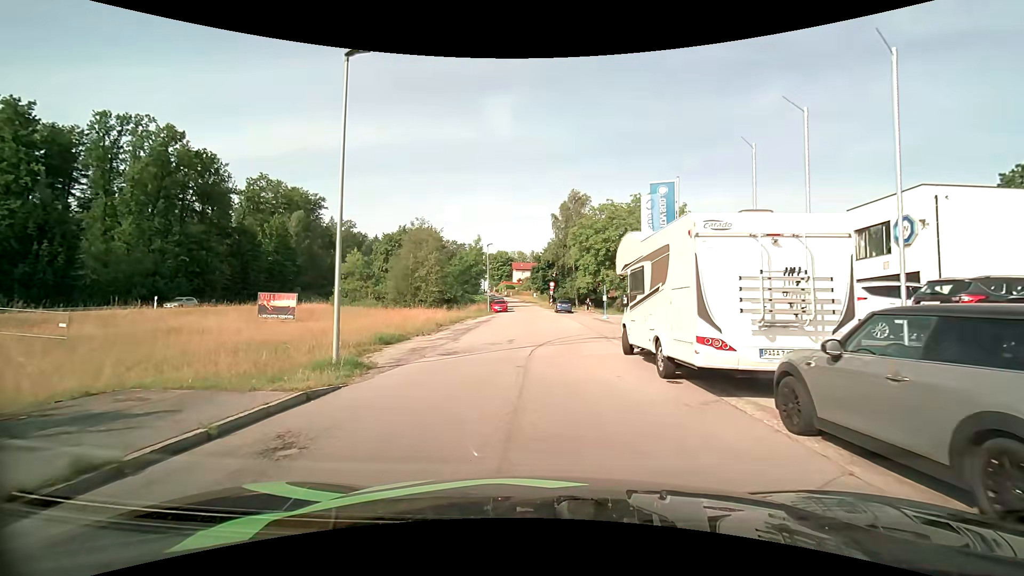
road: residential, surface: asphalt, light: Day
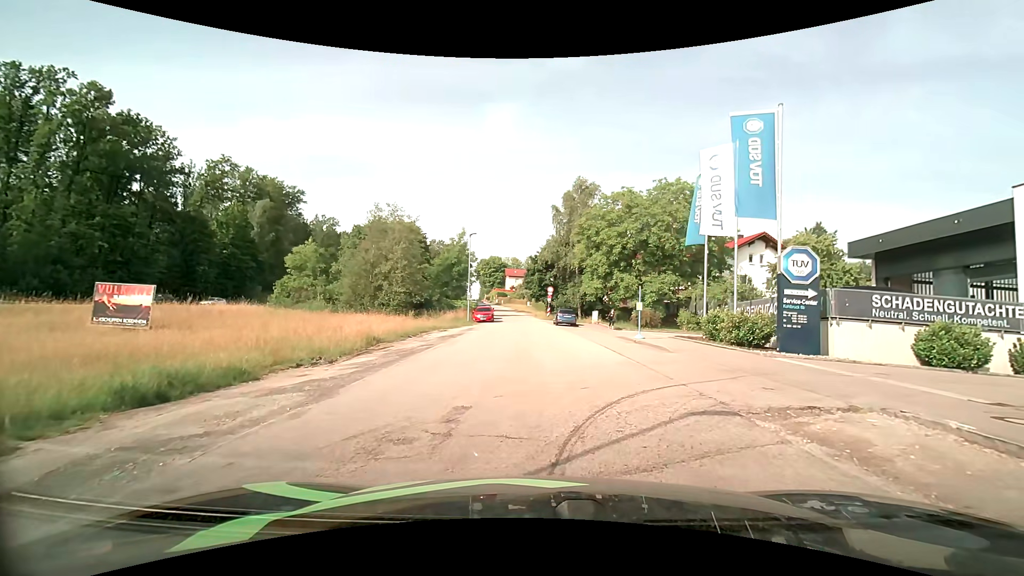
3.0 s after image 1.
(-0.3, +12.8) m; -1°
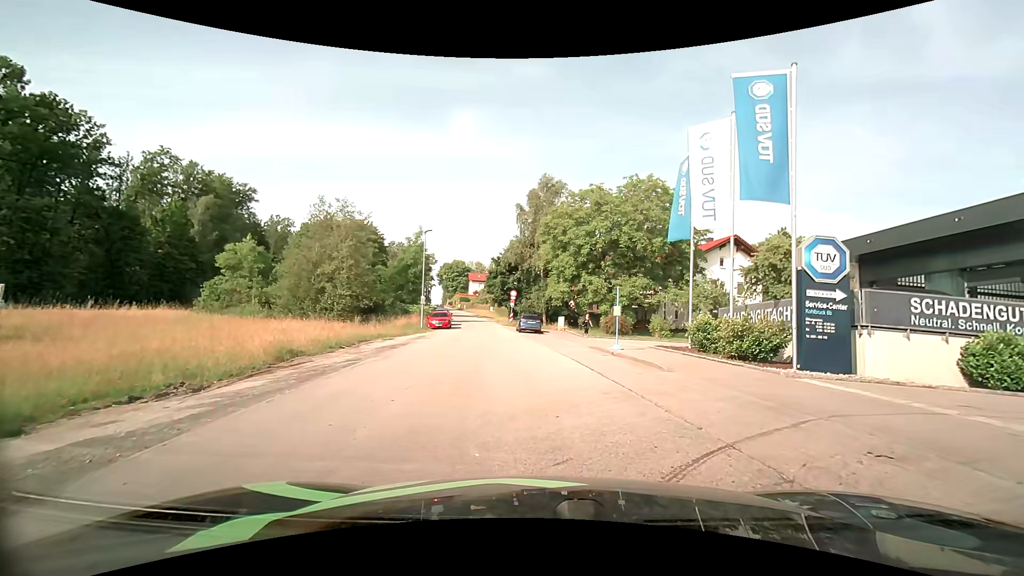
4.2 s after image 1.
(+0.1, +4.0) m; +4°
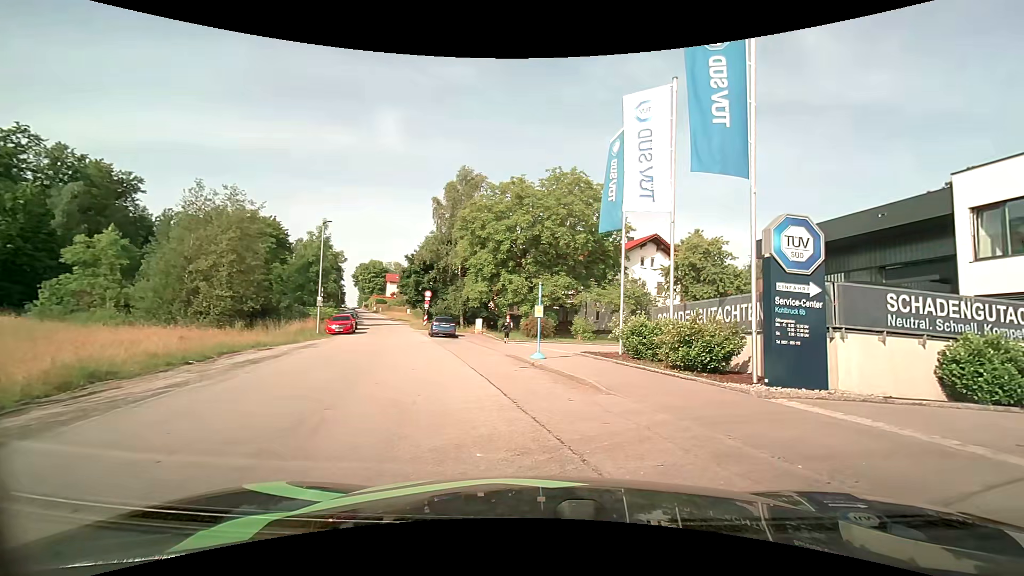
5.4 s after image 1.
(+0.2, +3.7) m; +8°
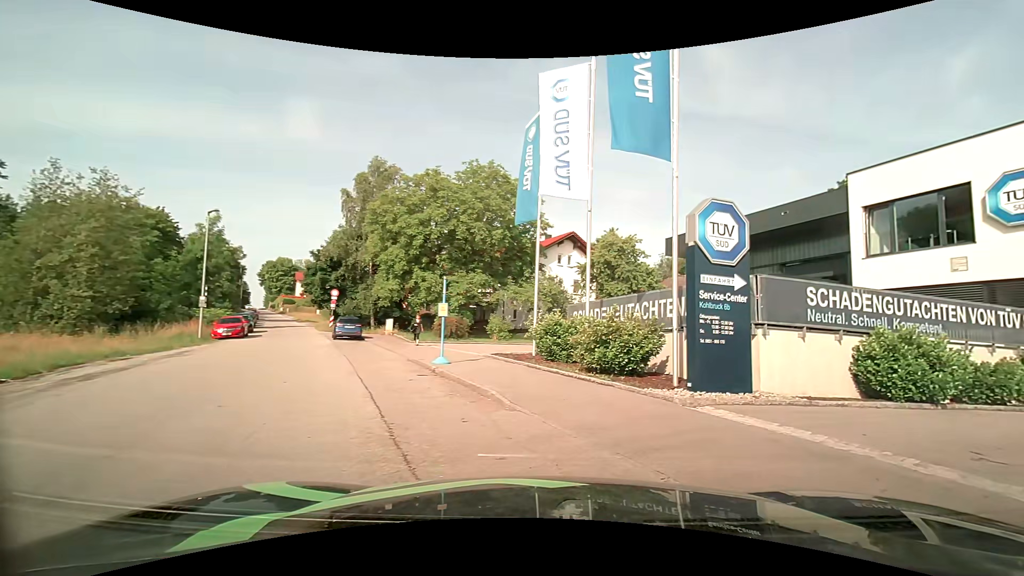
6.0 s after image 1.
(+0.1, +1.7) m; +9°
